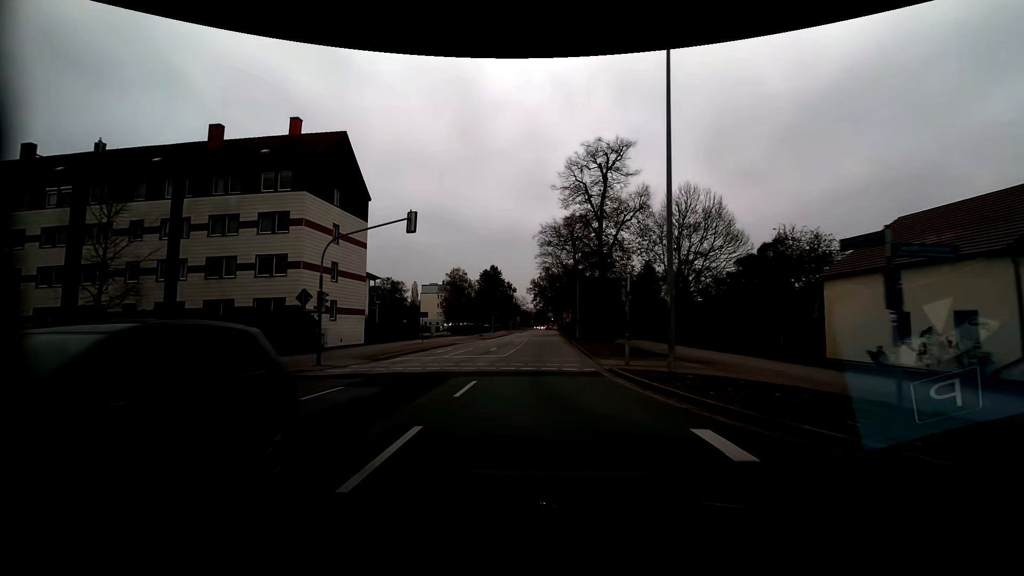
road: residential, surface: asphalt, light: Day
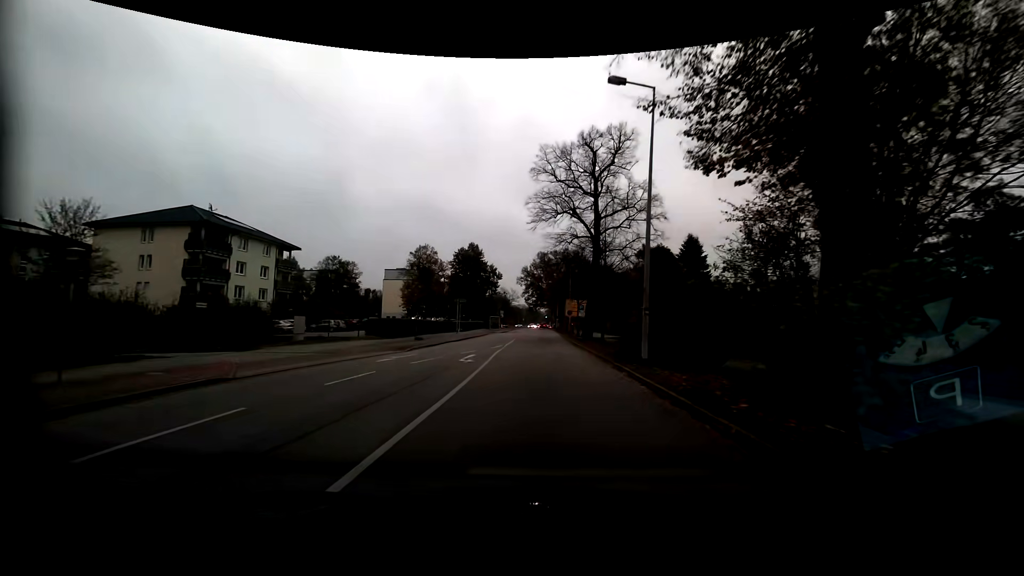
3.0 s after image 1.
(+0.4, +34.0) m; +1°
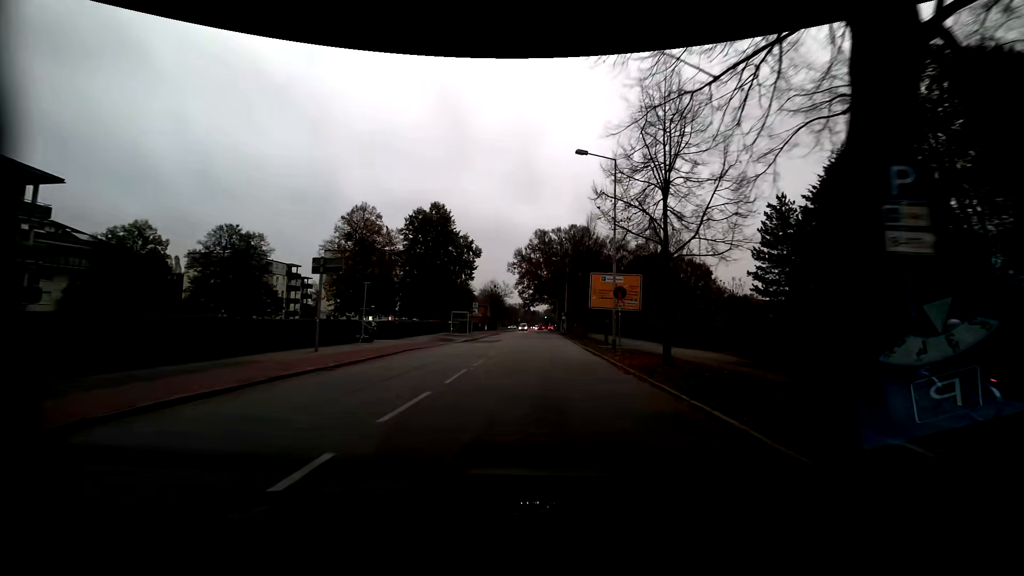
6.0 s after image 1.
(+0.3, +36.7) m; 0°
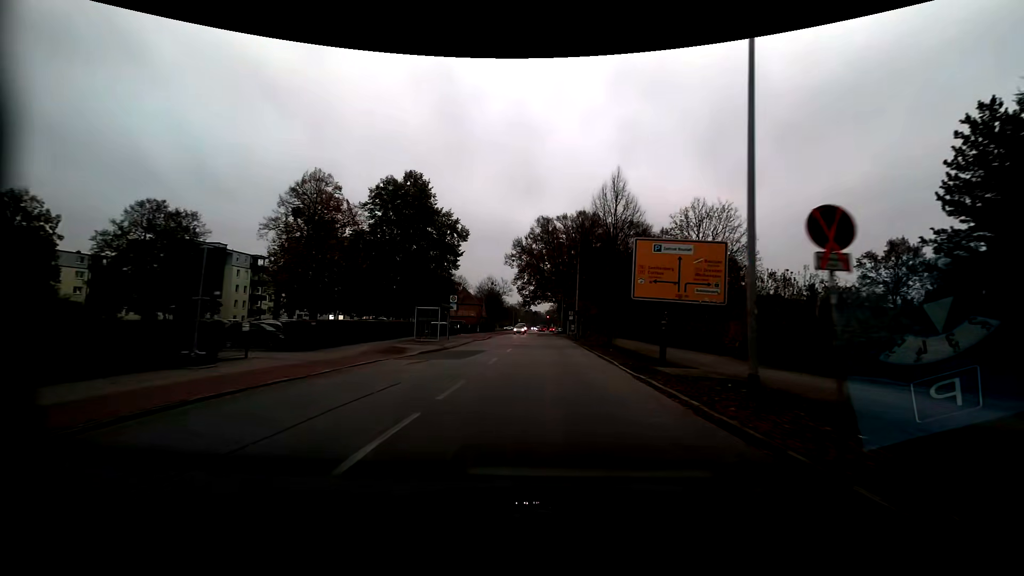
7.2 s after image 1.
(-0.1, +15.3) m; 0°
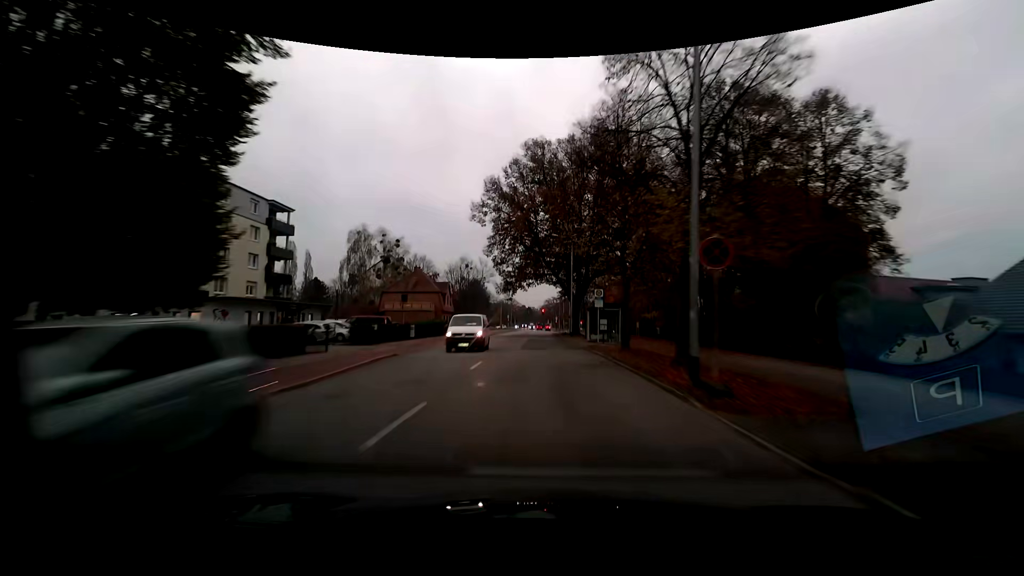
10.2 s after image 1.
(+0.3, +39.5) m; 0°
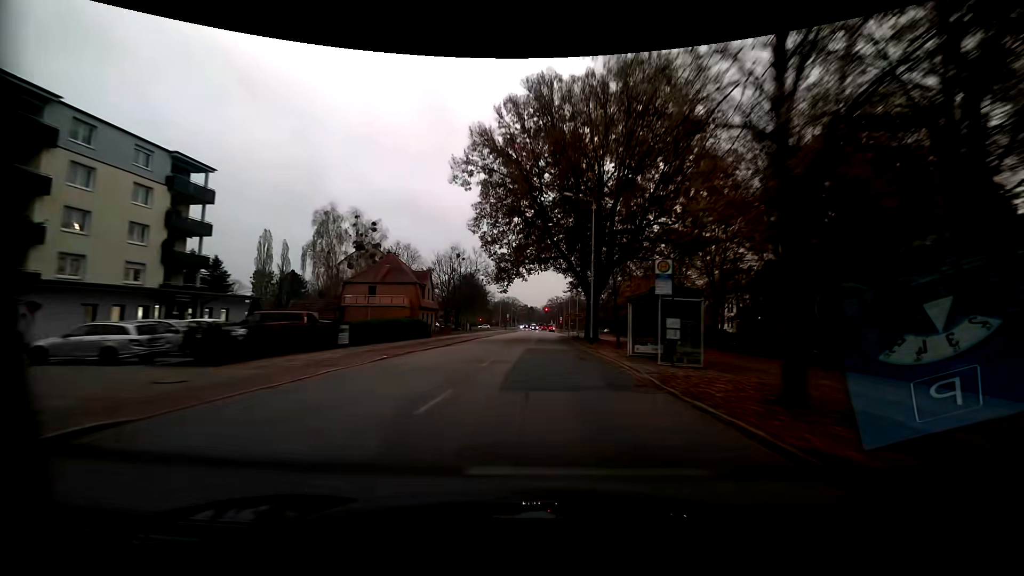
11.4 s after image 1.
(0.0, +15.6) m; 0°
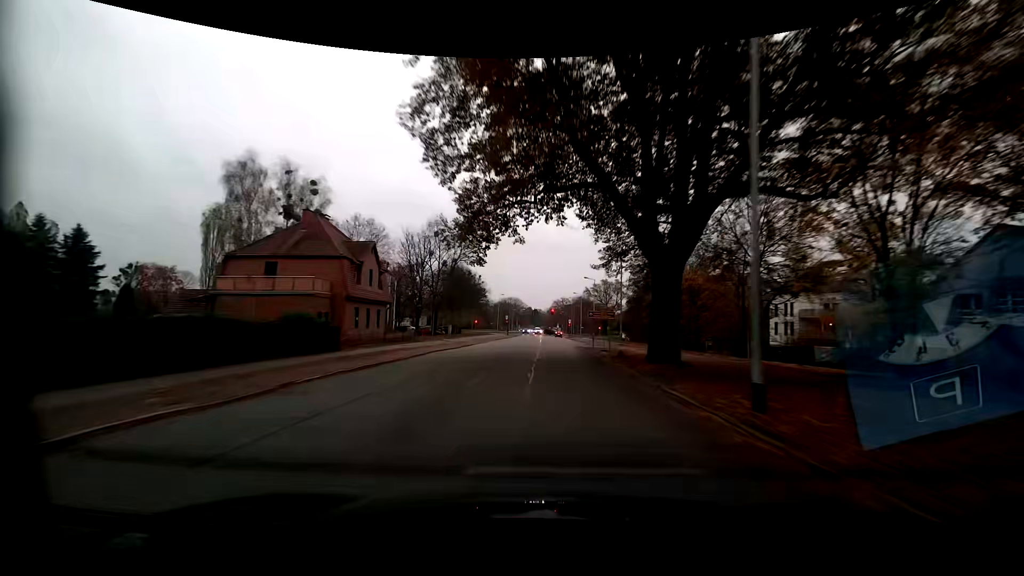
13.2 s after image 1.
(-0.2, +23.2) m; 0°
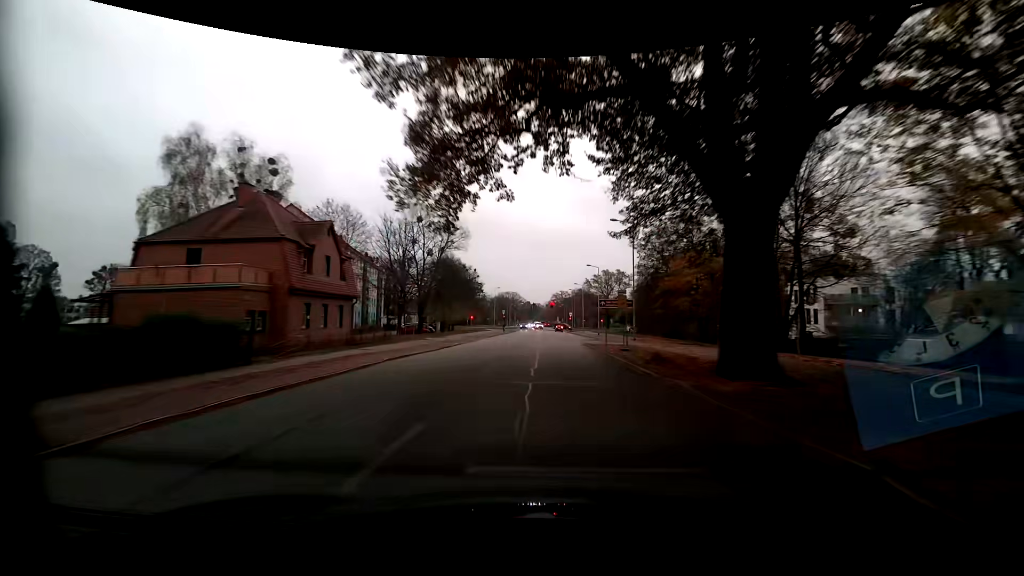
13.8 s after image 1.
(0.0, +7.7) m; -1°
